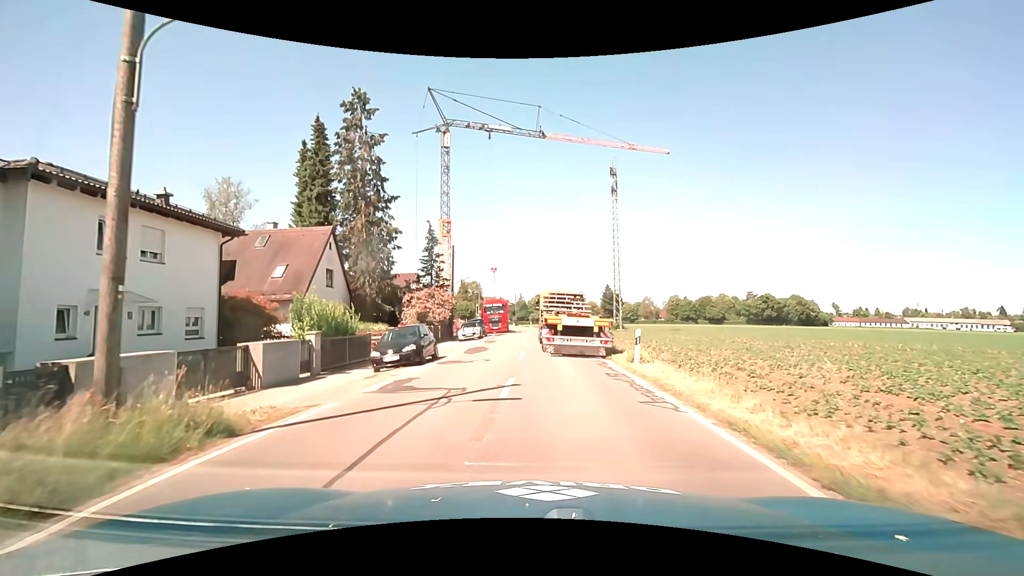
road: tertiary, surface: asphalt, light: Day
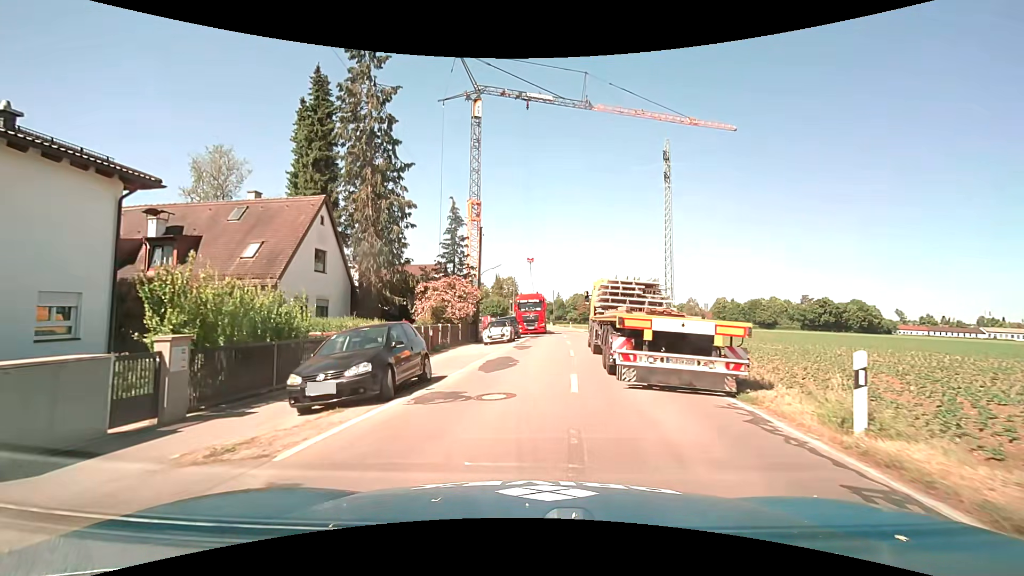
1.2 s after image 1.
(-0.4, +8.3) m; -4°
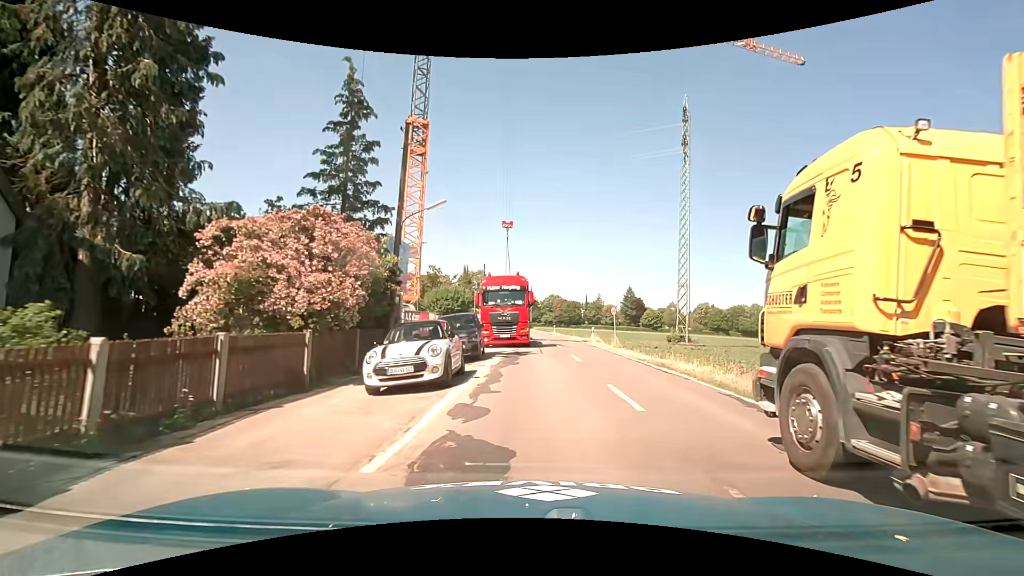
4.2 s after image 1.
(-0.2, +19.6) m; +3°
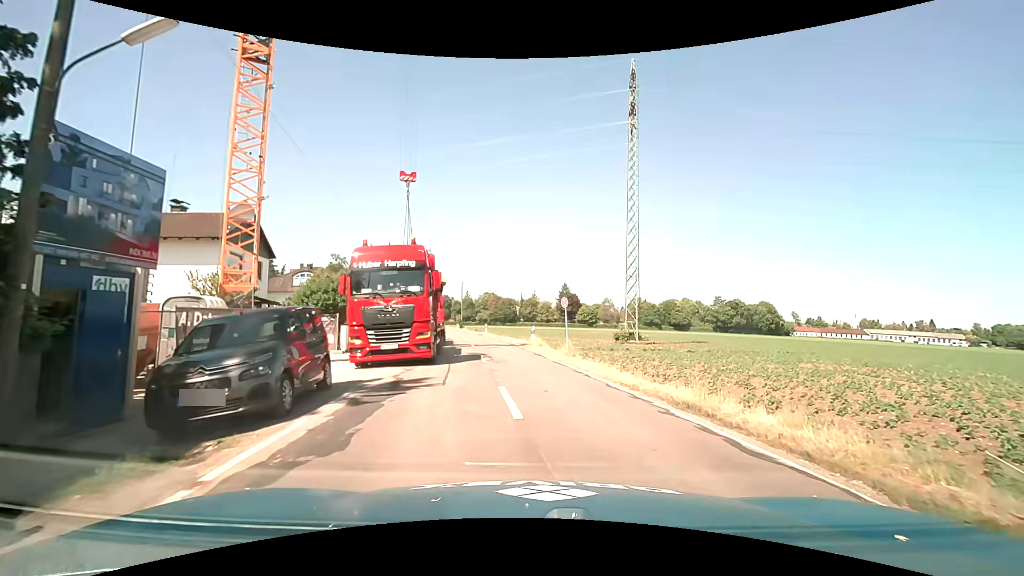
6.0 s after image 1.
(+0.6, +10.2) m; +7°
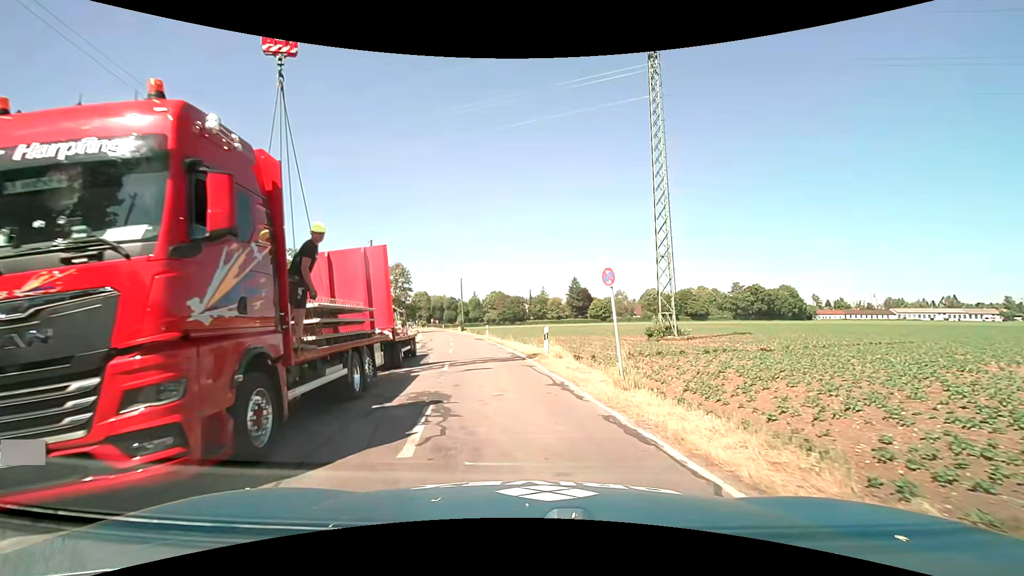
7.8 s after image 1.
(+0.1, +10.9) m; -1°
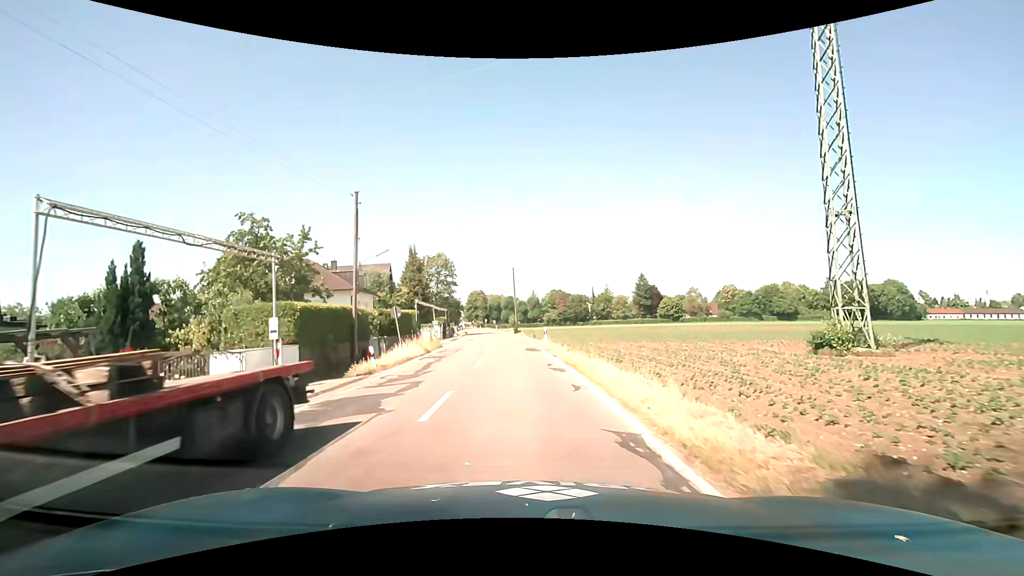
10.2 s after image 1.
(-1.2, +16.3) m; -8°
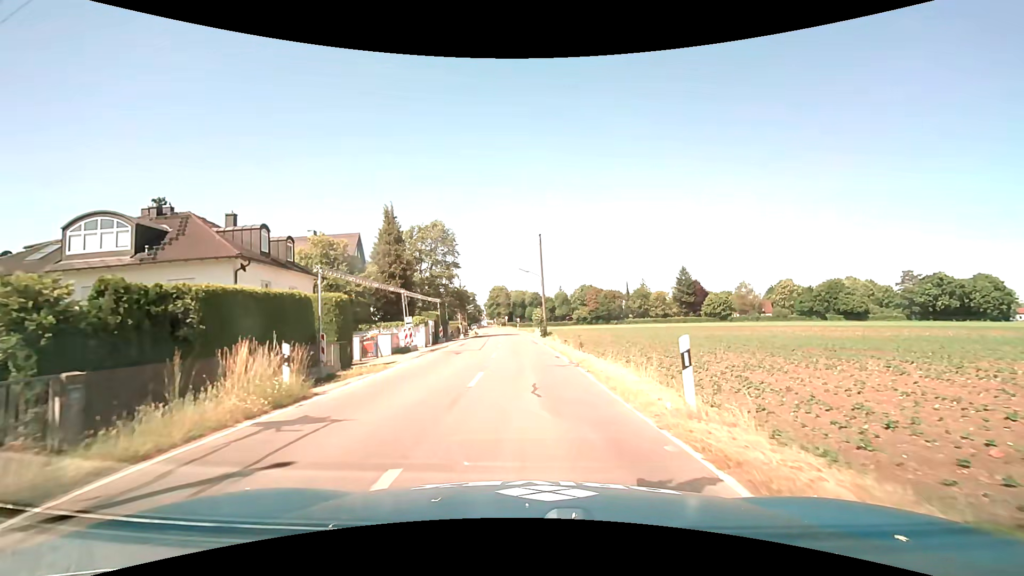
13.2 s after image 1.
(-0.6, +23.9) m; -3°
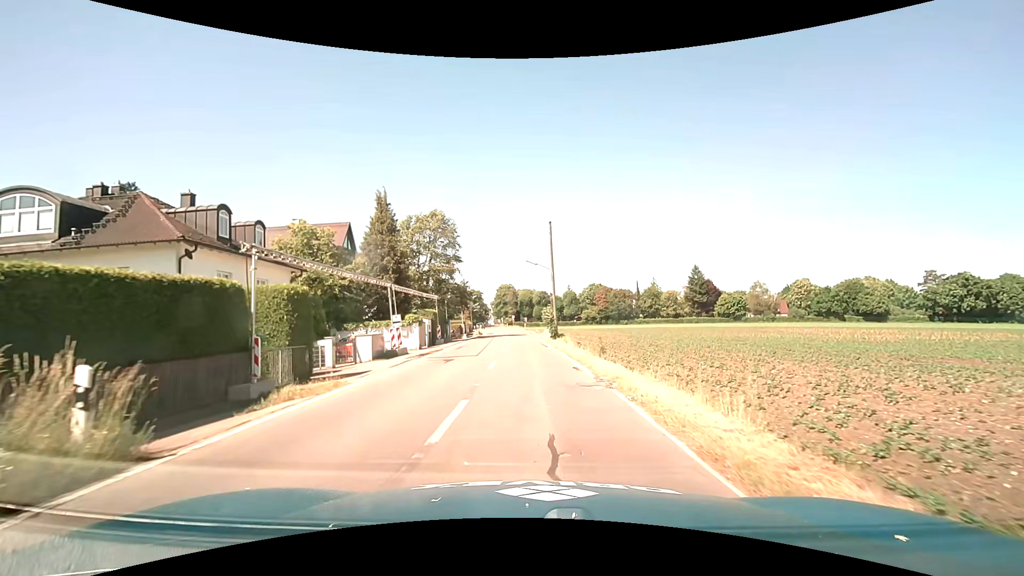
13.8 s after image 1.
(0.0, +5.0) m; 0°
(0, +10) (0, +20) (-1, +30) (-1, +40) (-1, +50) (-2, +60) (-2, +70) (-3, +80) (-4, +90) (-5, +100) m
